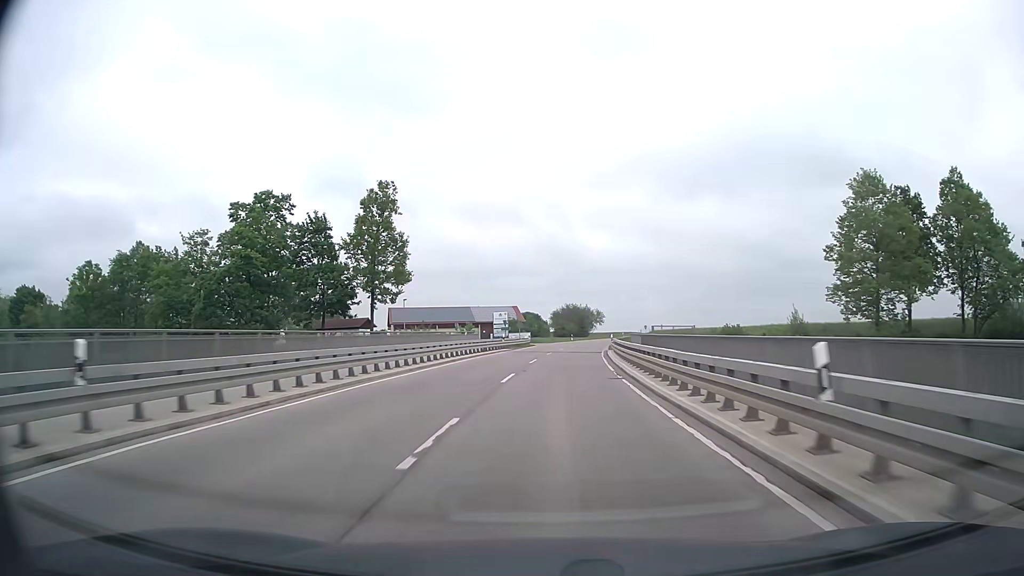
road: secondary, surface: asphalt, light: Day
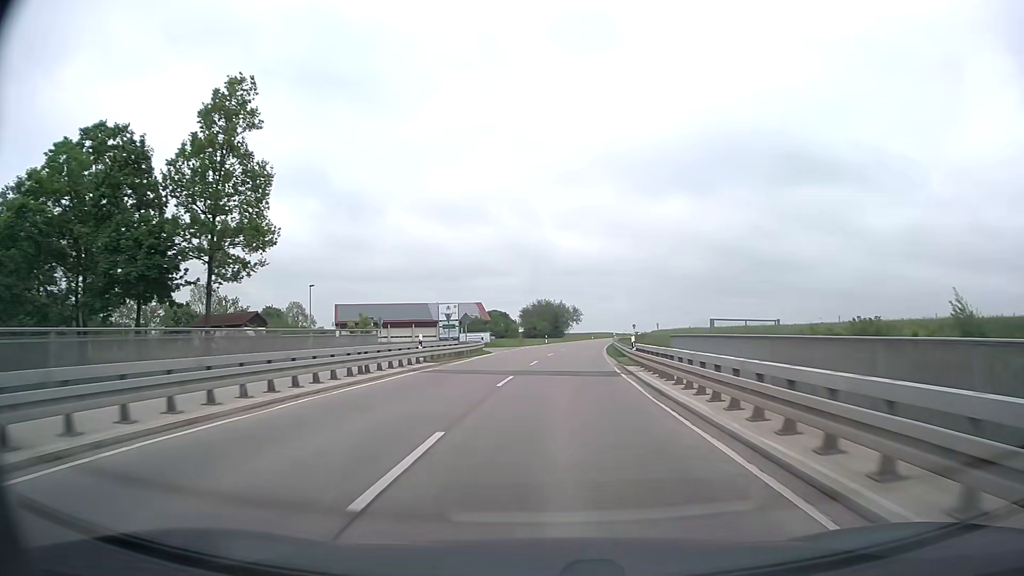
(+0.6, +25.6) m; +3°
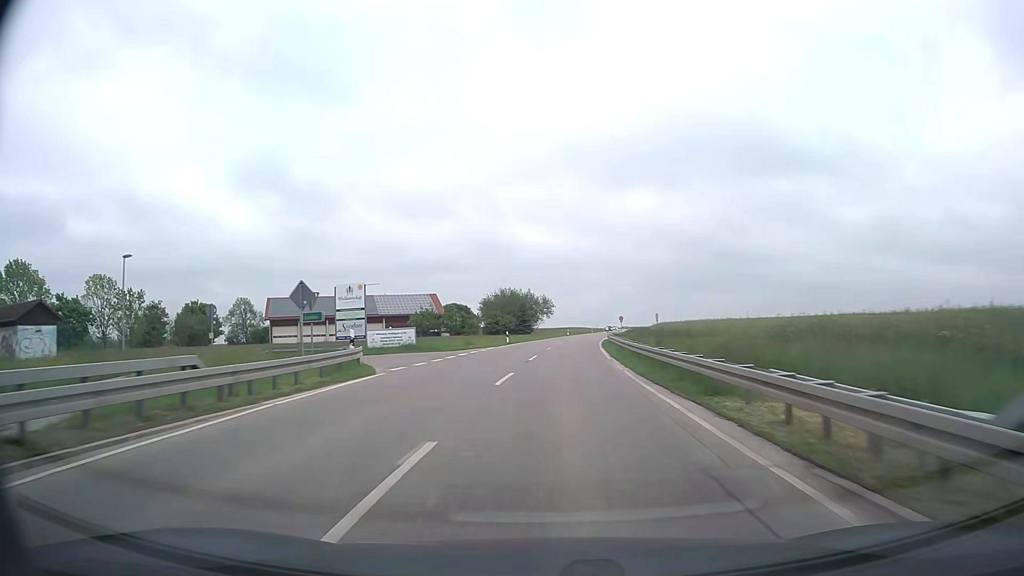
(+0.6, +25.2) m; +3°
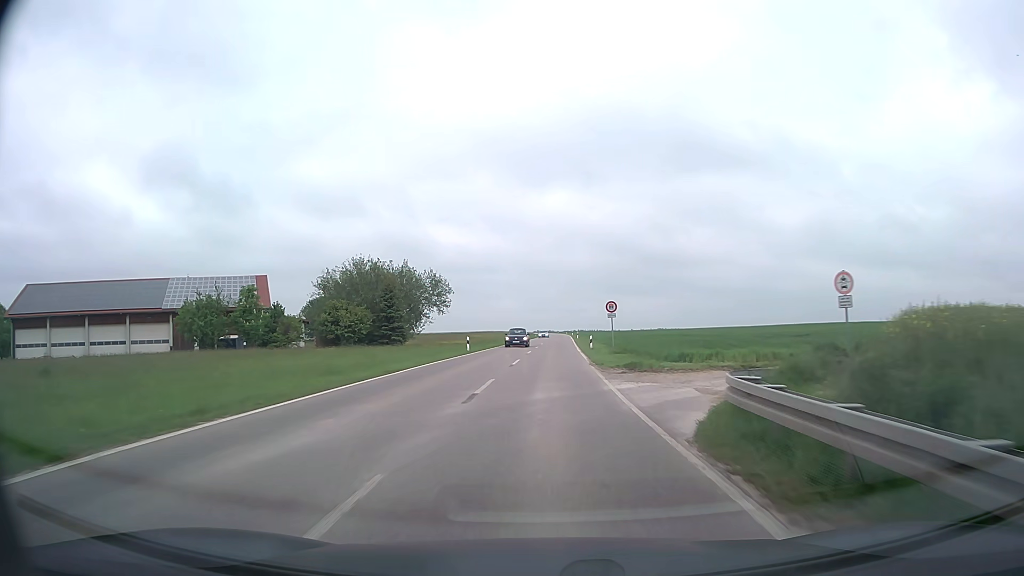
(+3.5, +61.7) m; +6°
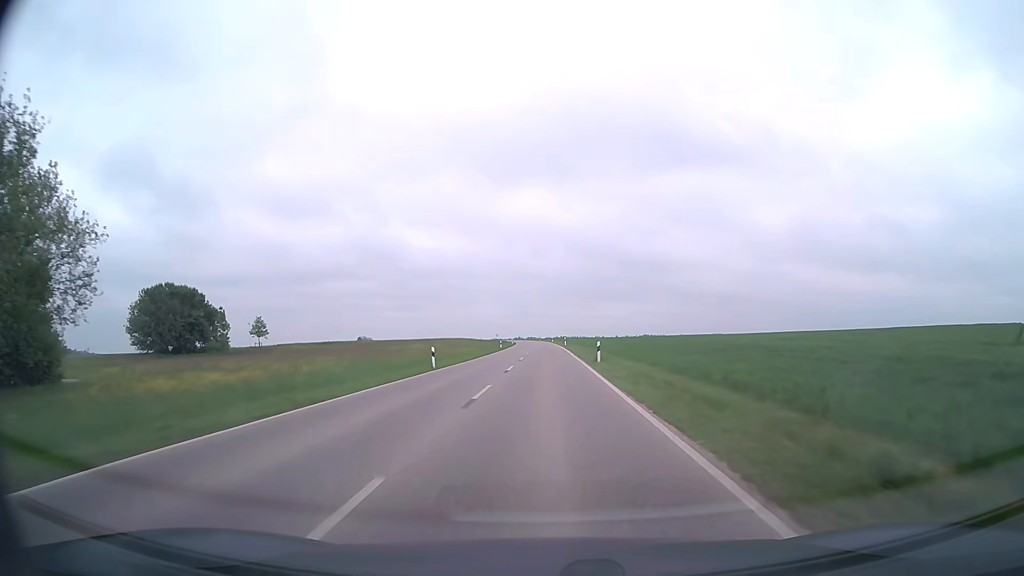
(+1.4, +60.3) m; +2°
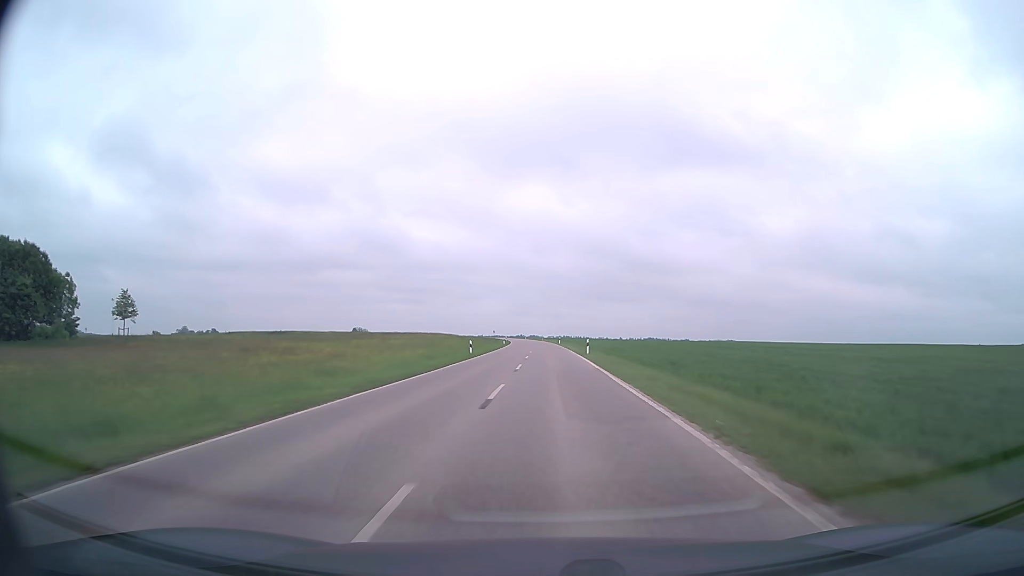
(-0.2, +36.6) m; 0°
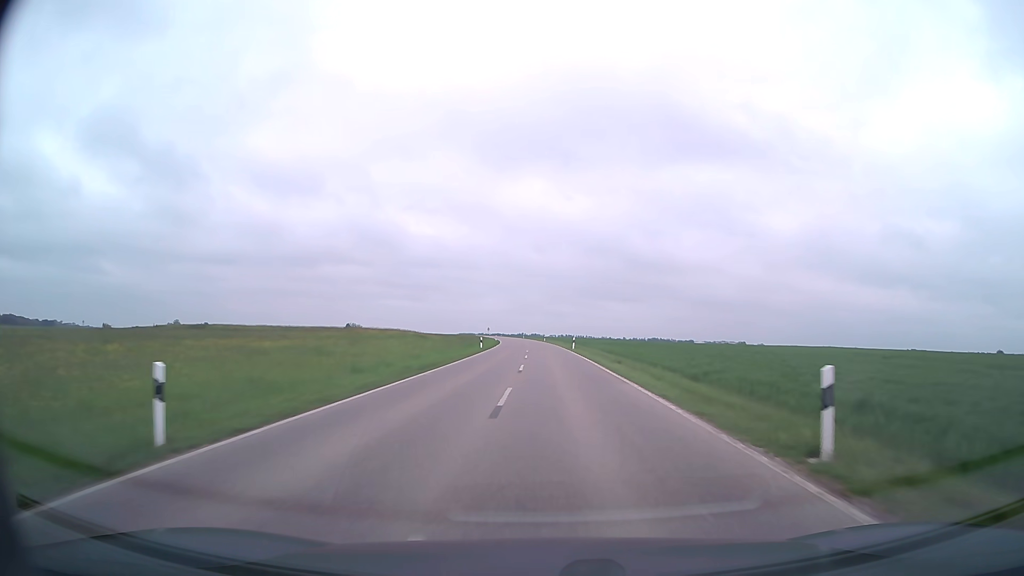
(-0.1, +37.8) m; 0°
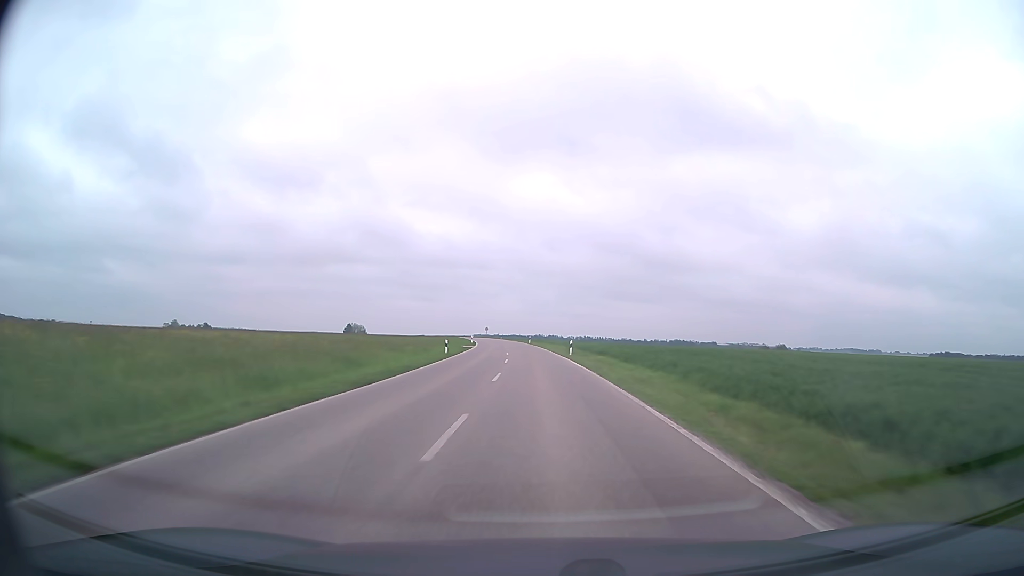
(-0.2, +65.9) m; -1°
(0, +10) (0, +20) (0, +30) (-1, +40) (-1, +50) (-2, +60) (-2, +70) (-3, +80) (-4, +90) (-5, +100) m
